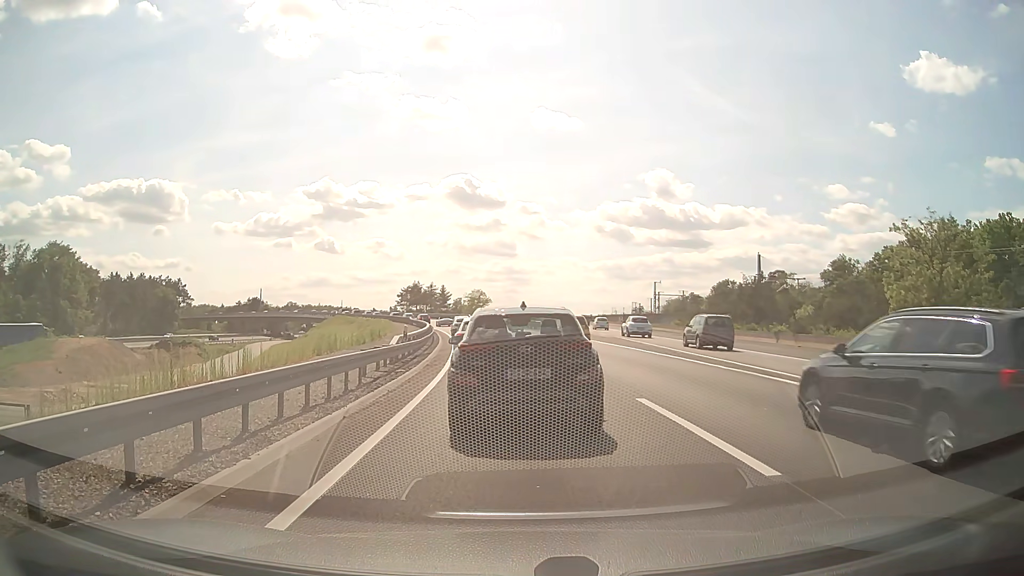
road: motorway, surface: asphalt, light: Day
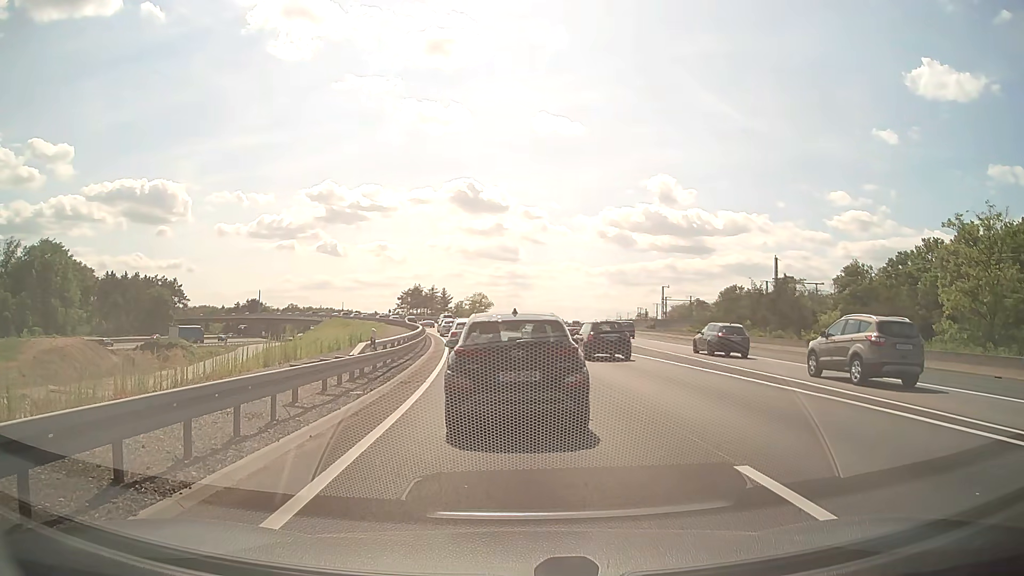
(-0.1, +5.5) m; 0°
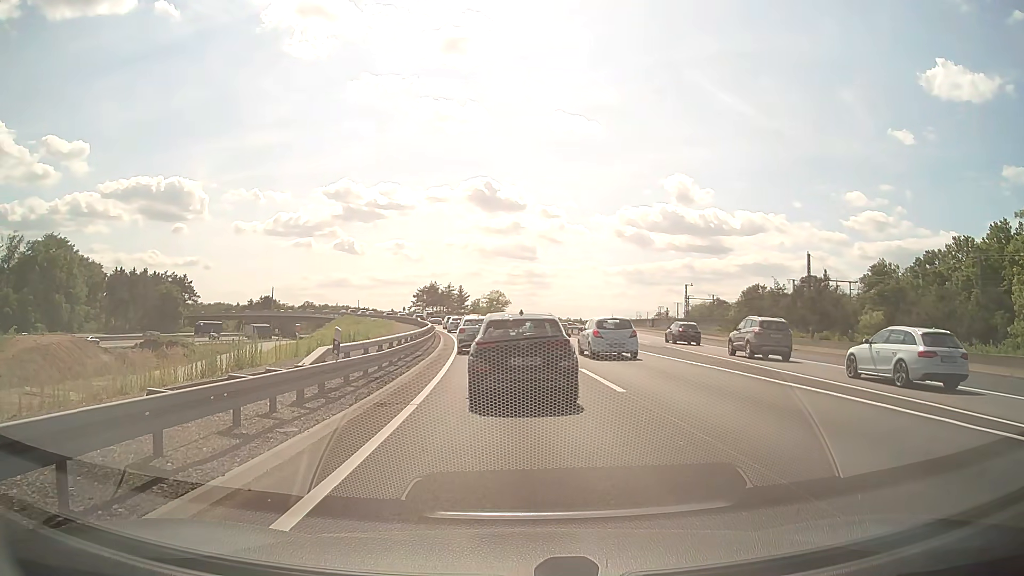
(-0.1, +5.2) m; -2°
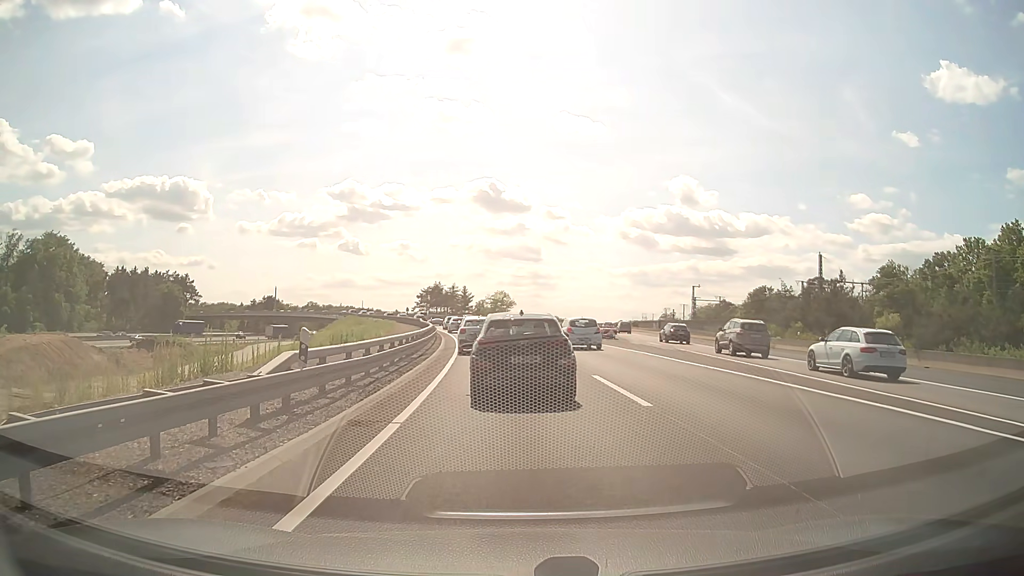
(0.0, +2.2) m; -1°
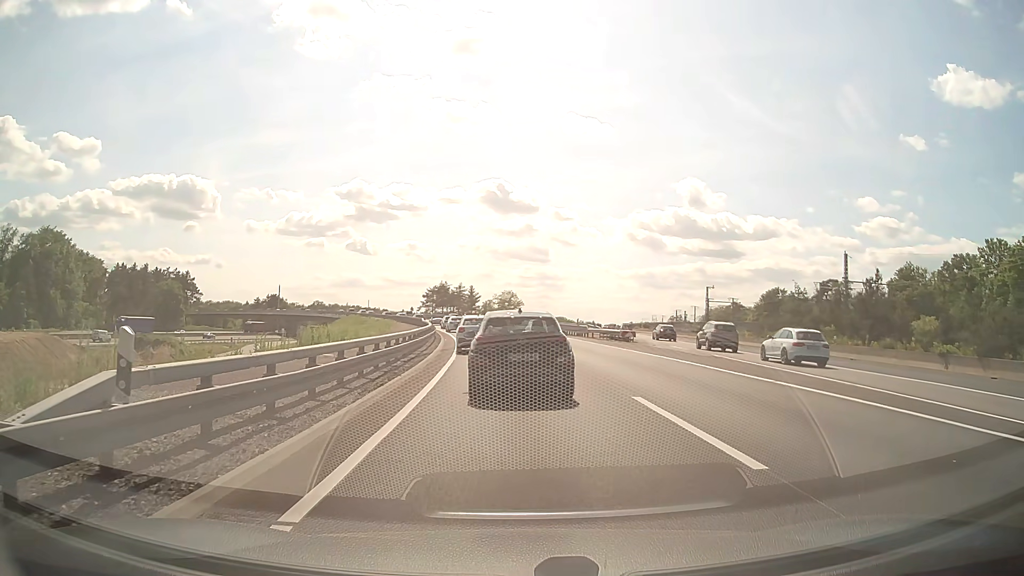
(0.0, +5.0) m; 0°
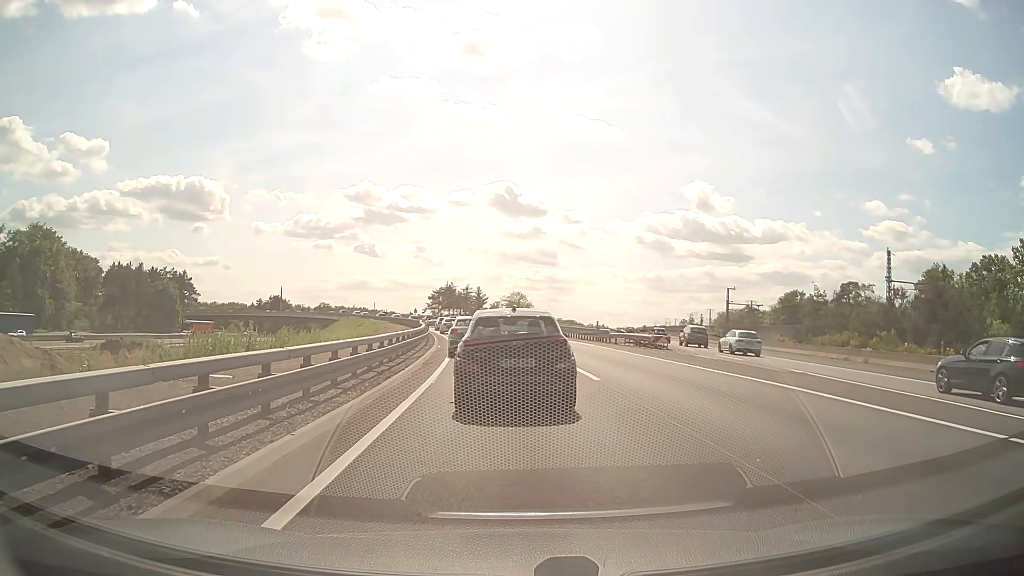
(-0.1, +8.2) m; 0°
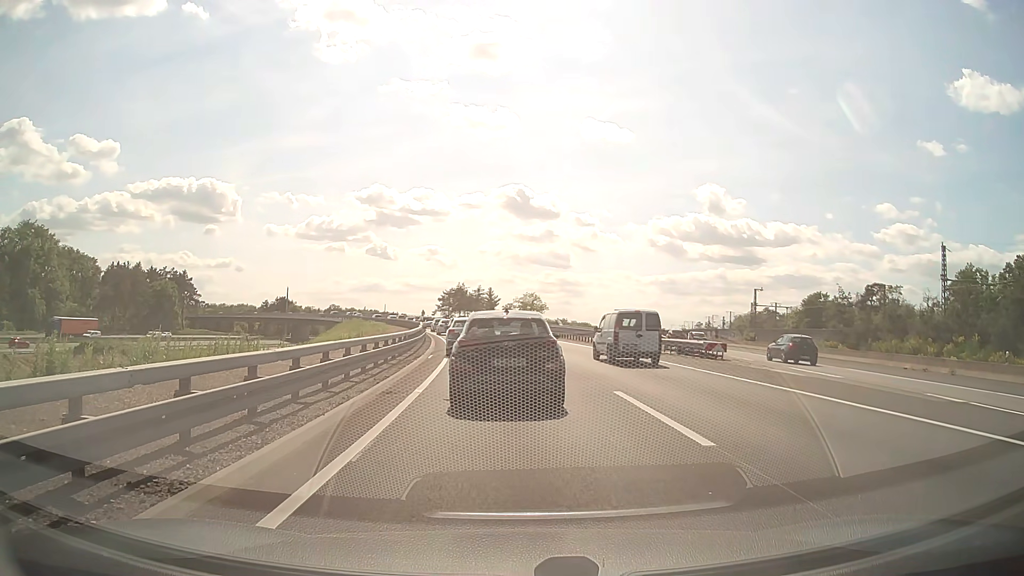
(-0.1, +8.2) m; -2°
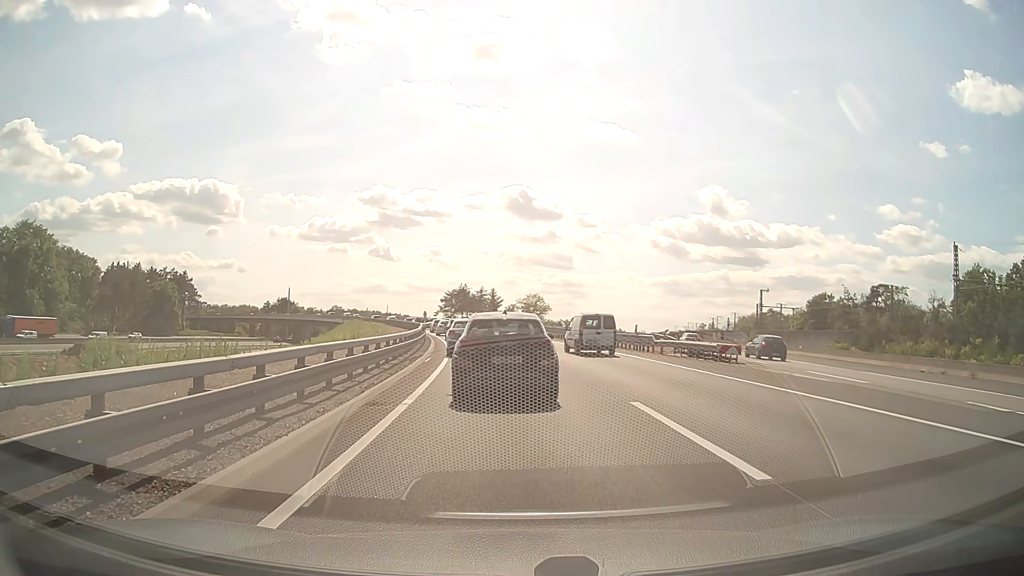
(0.0, +1.6) m; 0°
